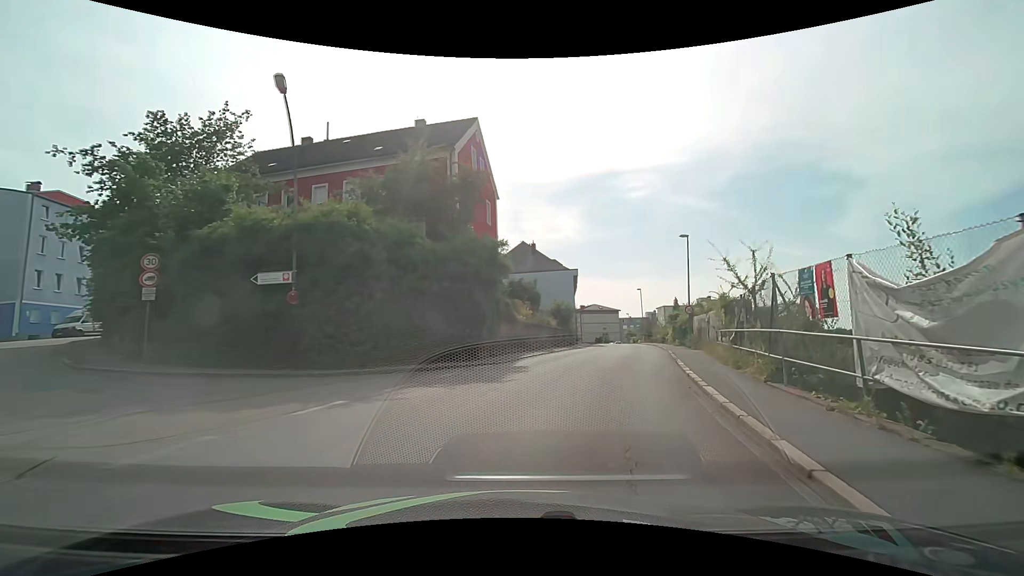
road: tertiary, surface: asphalt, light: Day
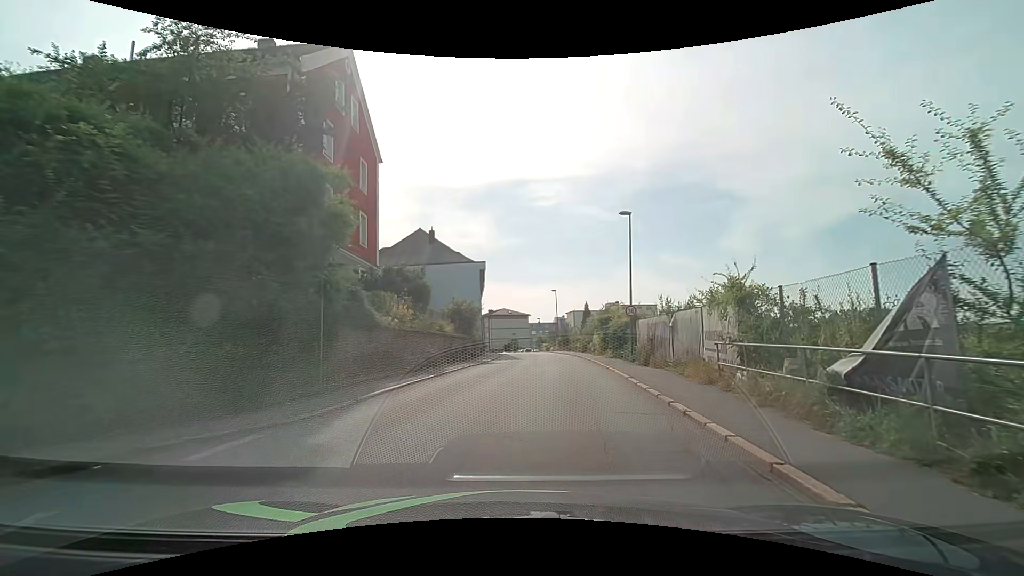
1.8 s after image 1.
(+1.1, +10.1) m; +11°
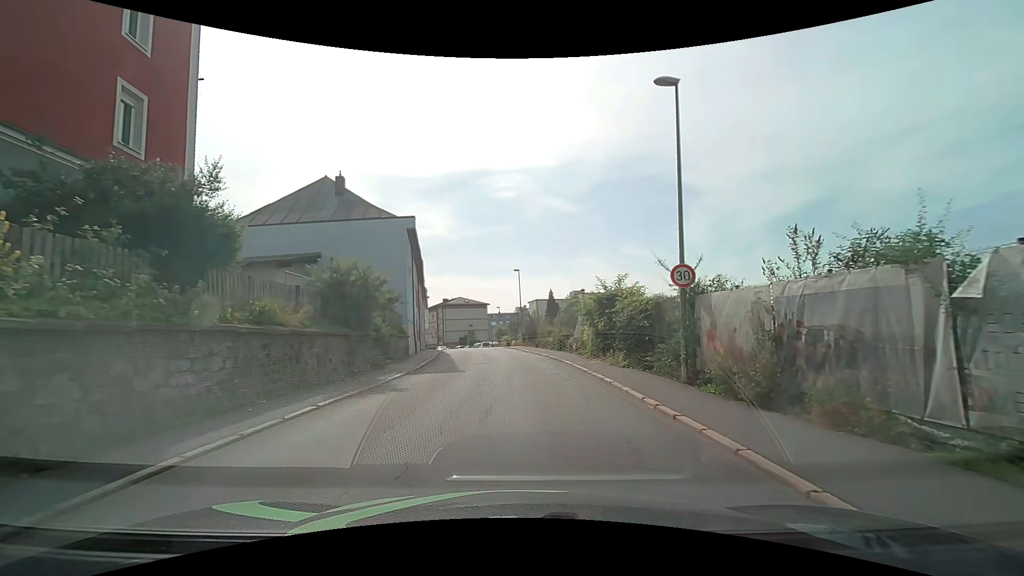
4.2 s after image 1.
(+0.6, +13.8) m; +5°
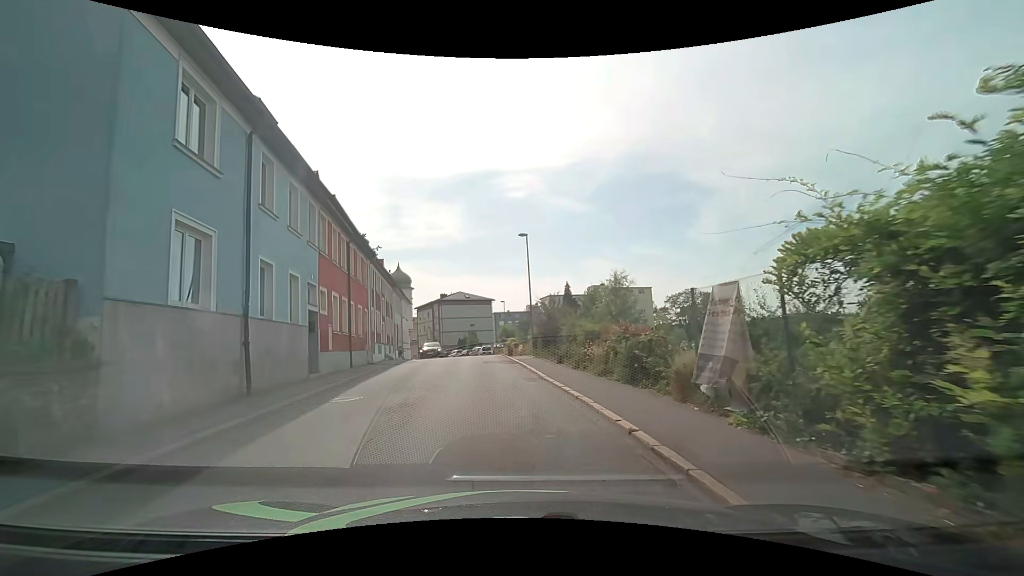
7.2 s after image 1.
(+0.2, +19.8) m; -1°
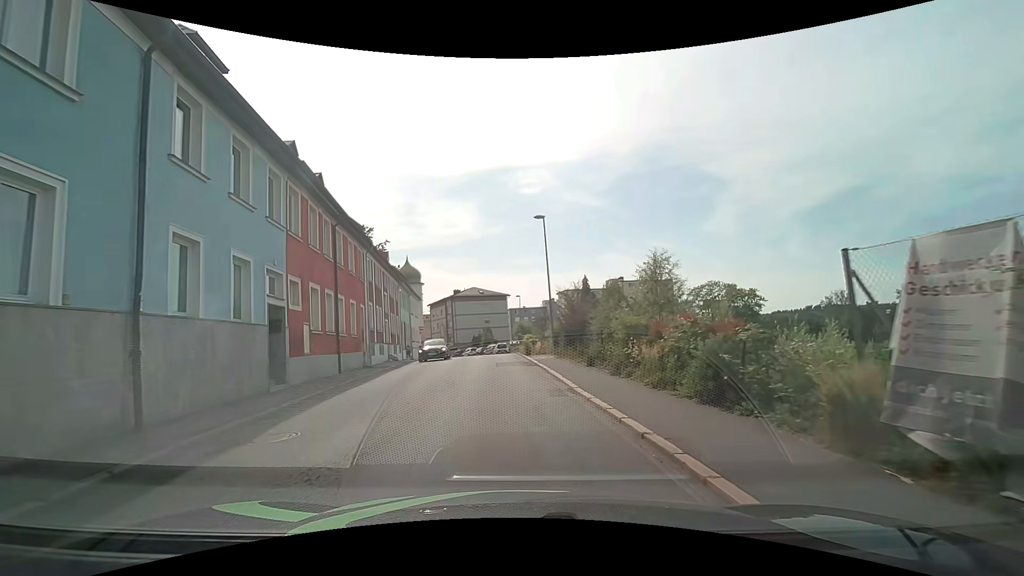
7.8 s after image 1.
(-0.1, +4.1) m; -3°
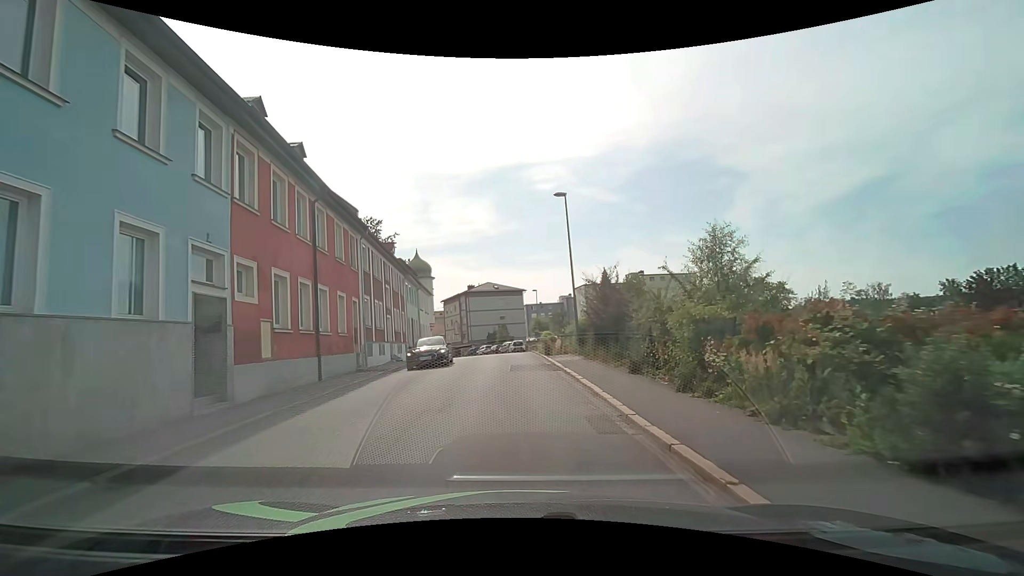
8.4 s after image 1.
(-0.1, +4.0) m; -2°
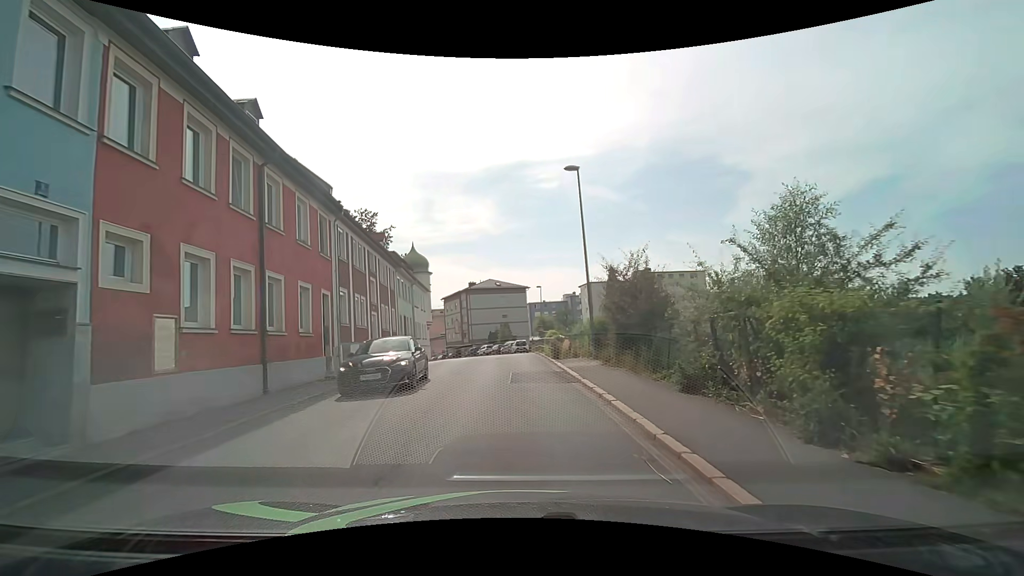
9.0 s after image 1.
(0.0, +4.0) m; -1°
(0, +10) (-1, +20) (-1, +30) (-1, +40) (-2, +50) (-4, +60) (-6, +70) (-9, +79) (-14, +88) (-18, +97) m
